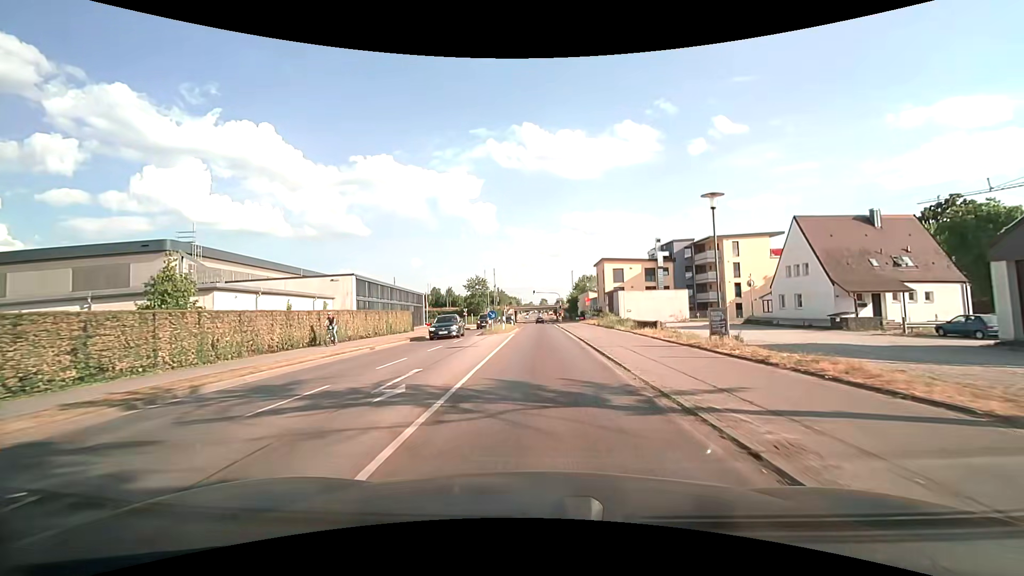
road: secondary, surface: asphalt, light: Day
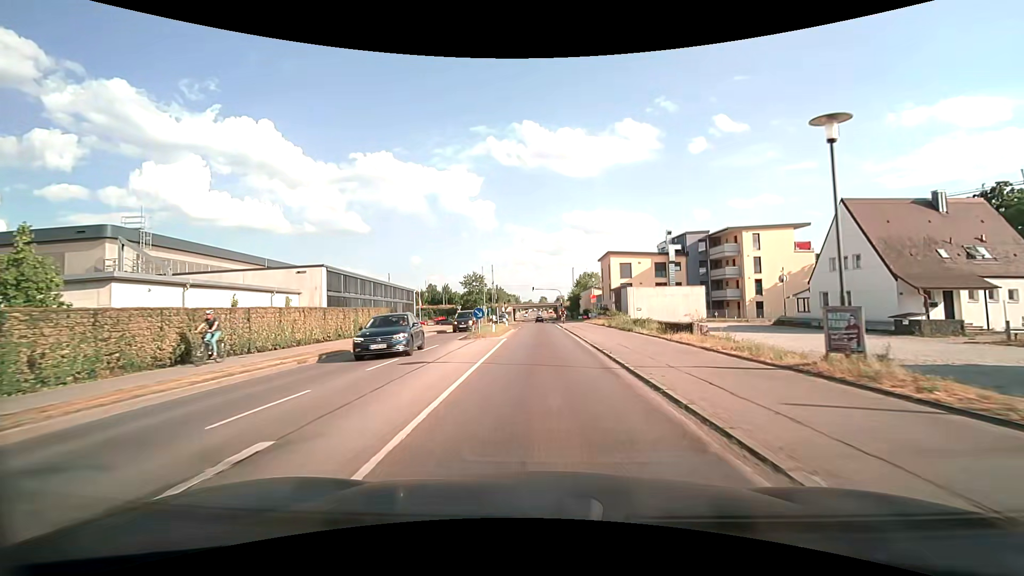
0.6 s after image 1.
(-0.1, +6.9) m; 0°
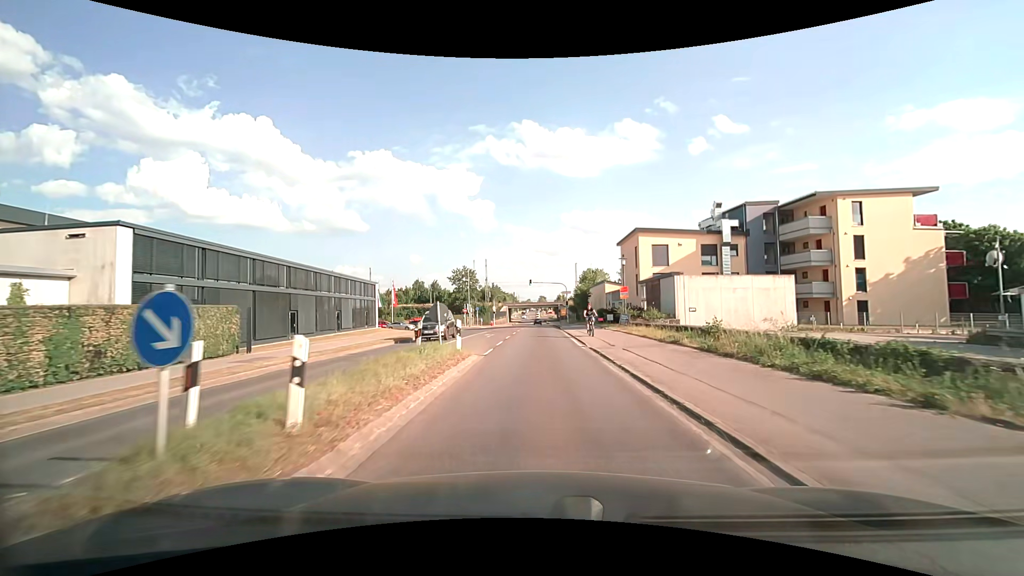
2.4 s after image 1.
(0.0, +20.9) m; 0°
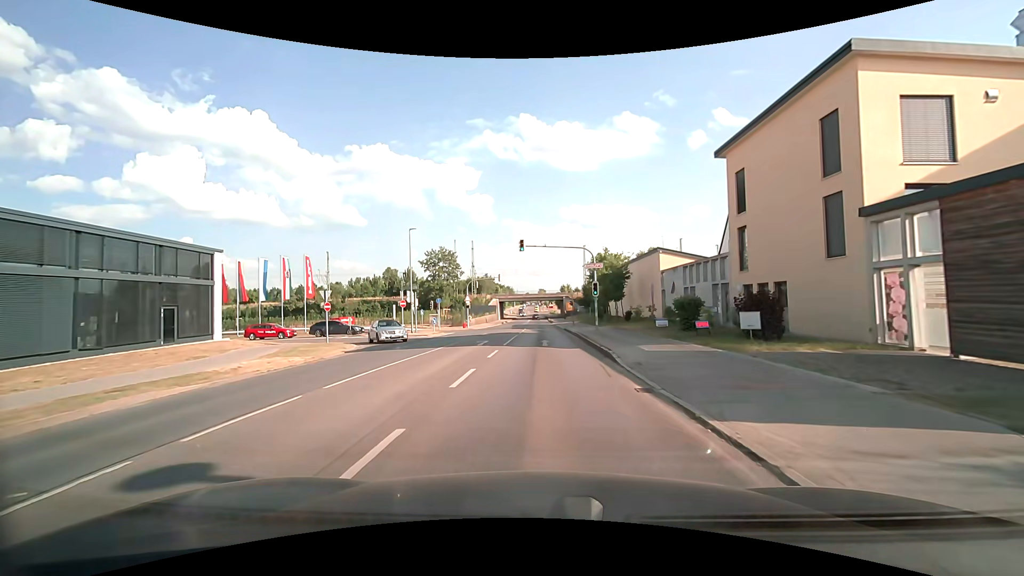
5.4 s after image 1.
(+0.1, +35.1) m; 0°
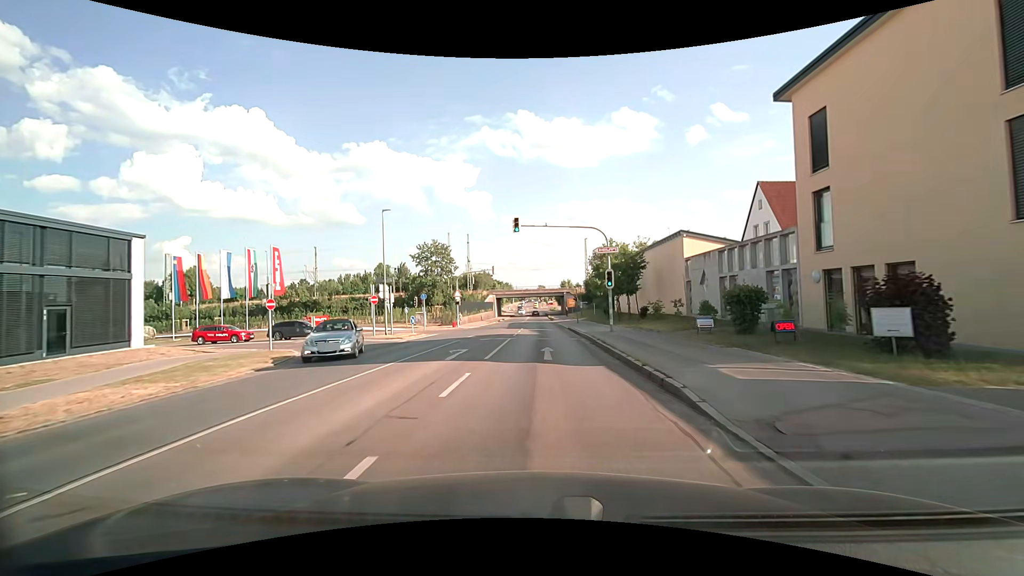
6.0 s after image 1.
(0.0, +7.1) m; 0°
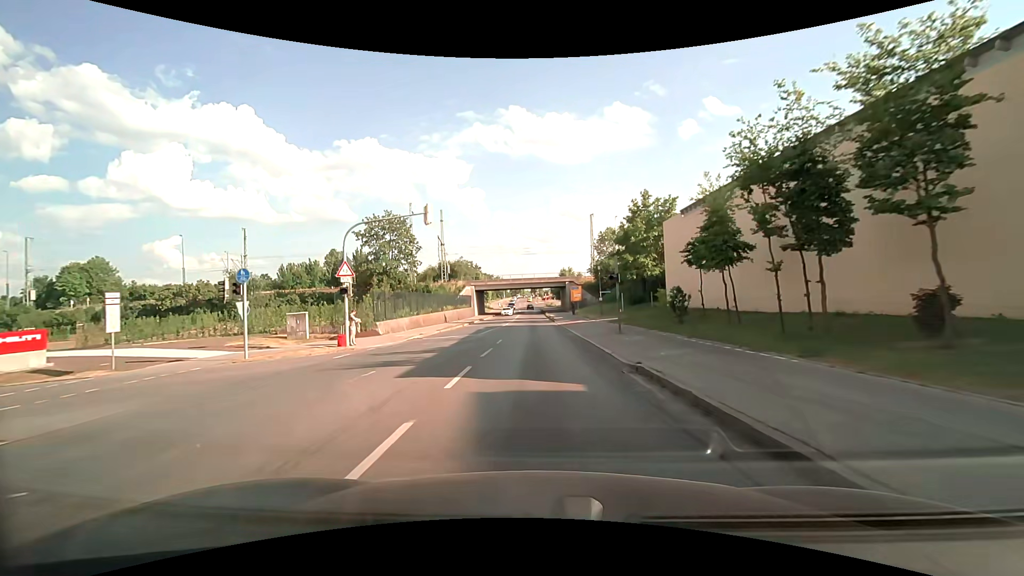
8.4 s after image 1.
(+0.1, +29.8) m; +1°
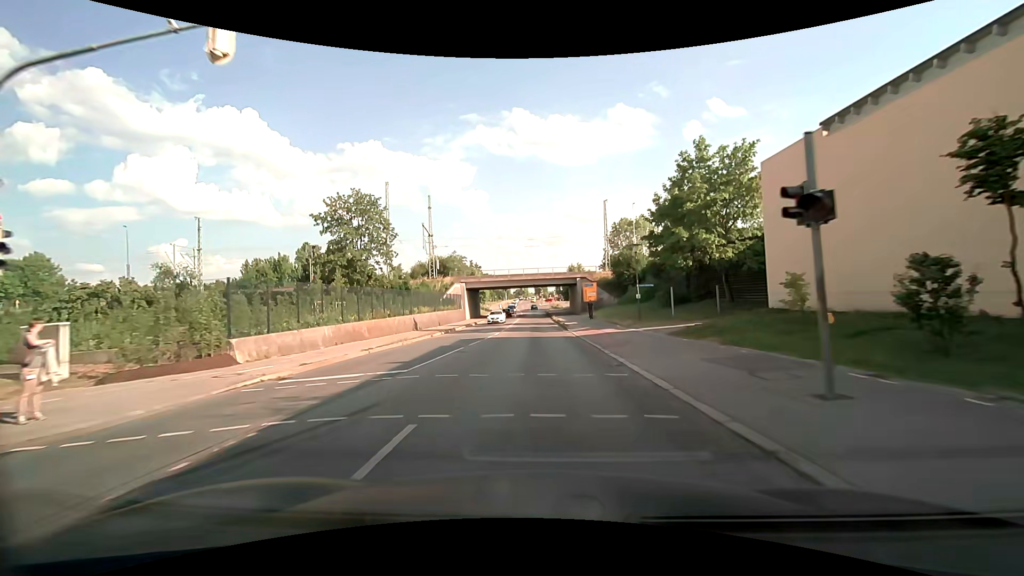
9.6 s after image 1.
(-0.1, +15.9) m; -1°
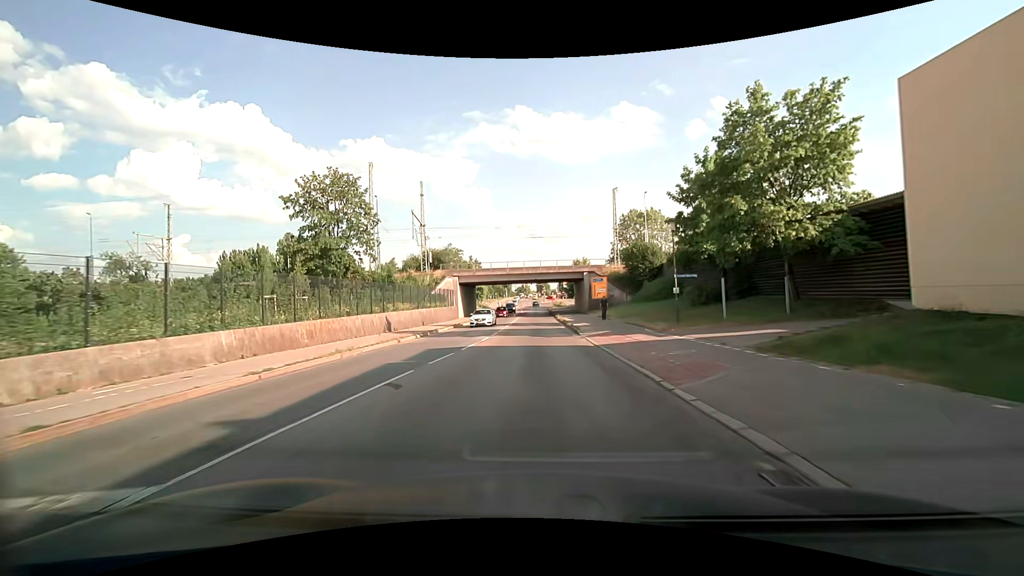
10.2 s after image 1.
(0.0, +8.1) m; 0°
